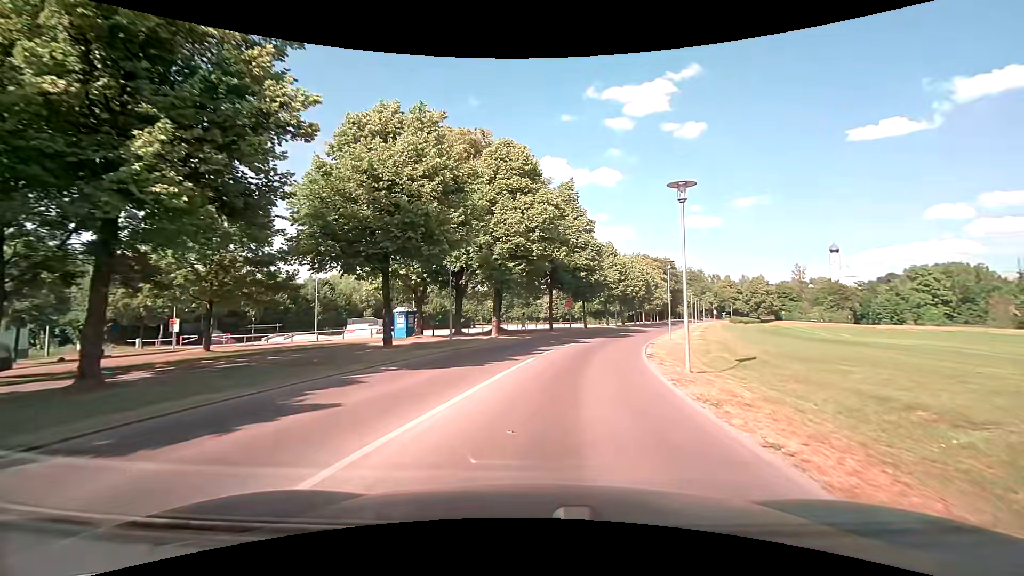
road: tertiary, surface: asphalt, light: Day
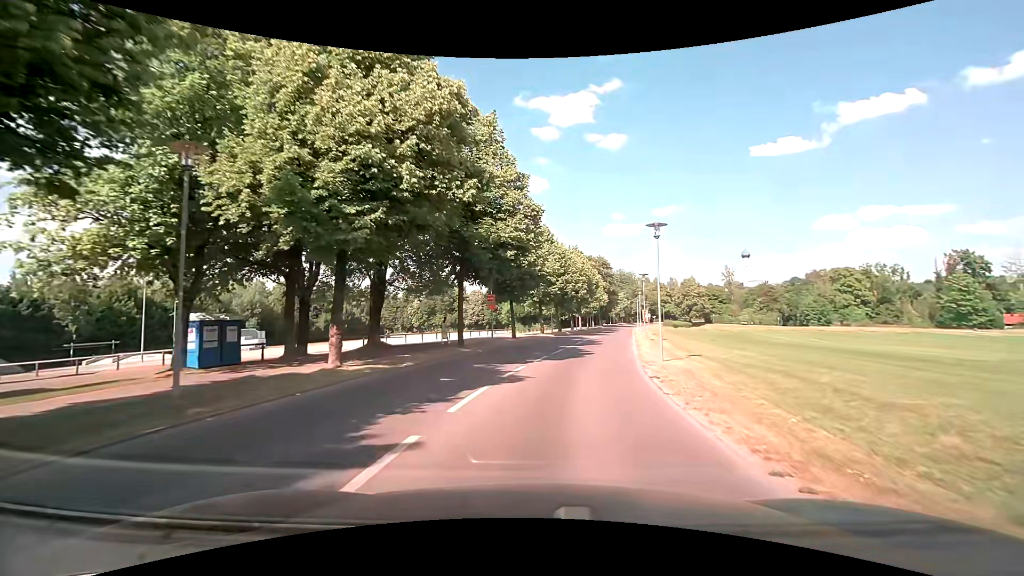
(+1.0, +14.6) m; +7°
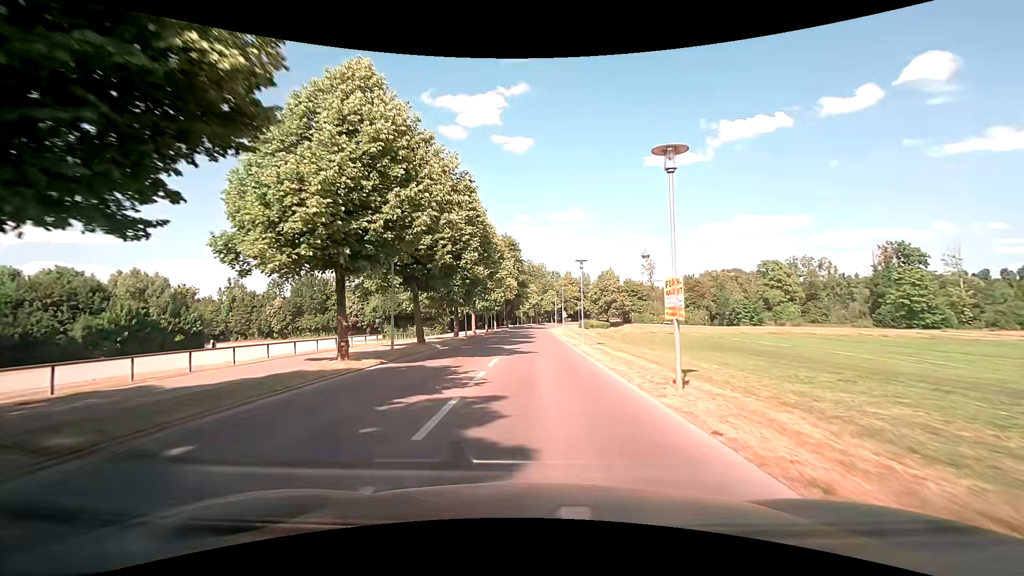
(+3.4, +29.2) m; +11°
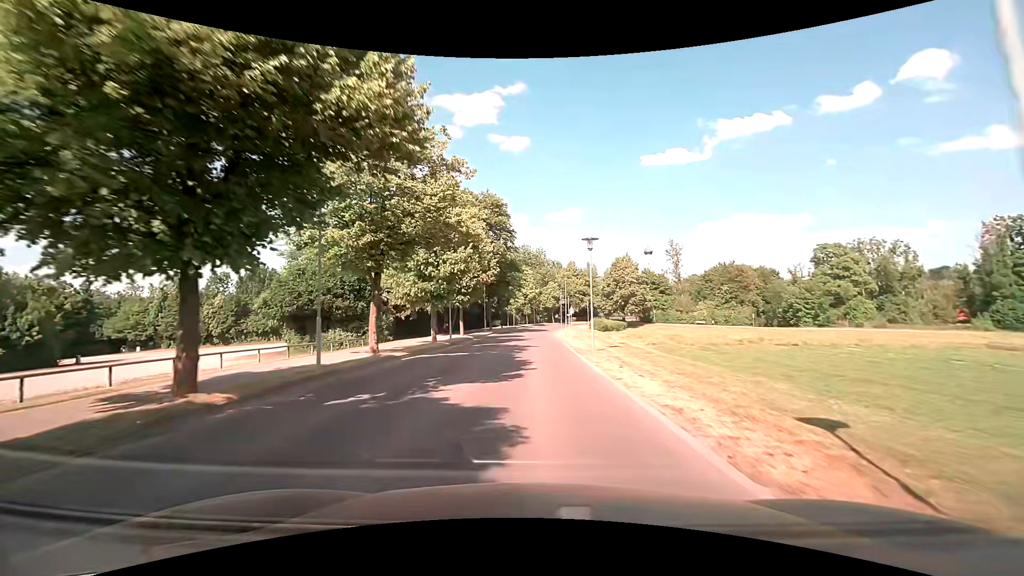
(+0.2, +27.4) m; +1°
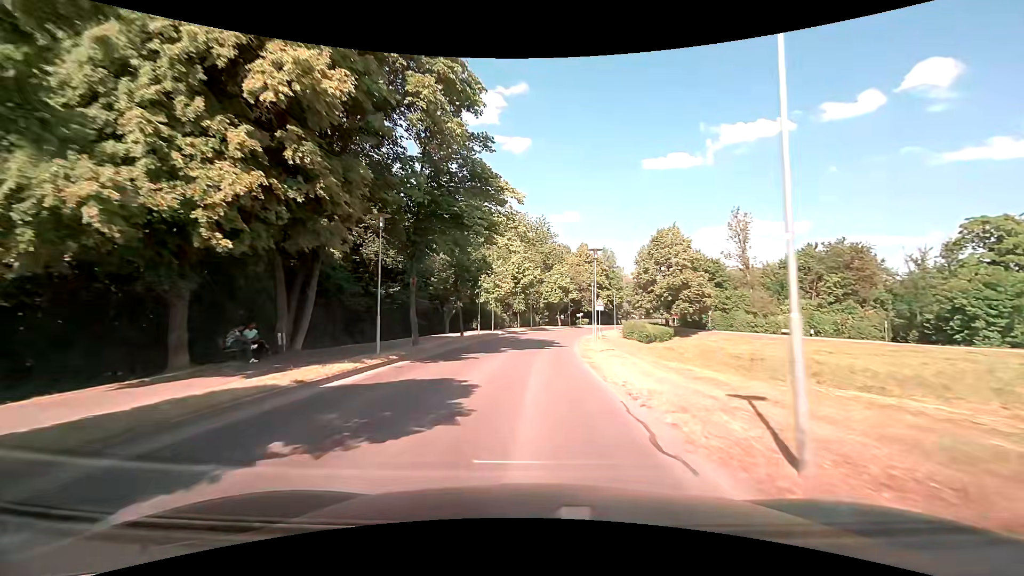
(-0.2, +35.4) m; 0°
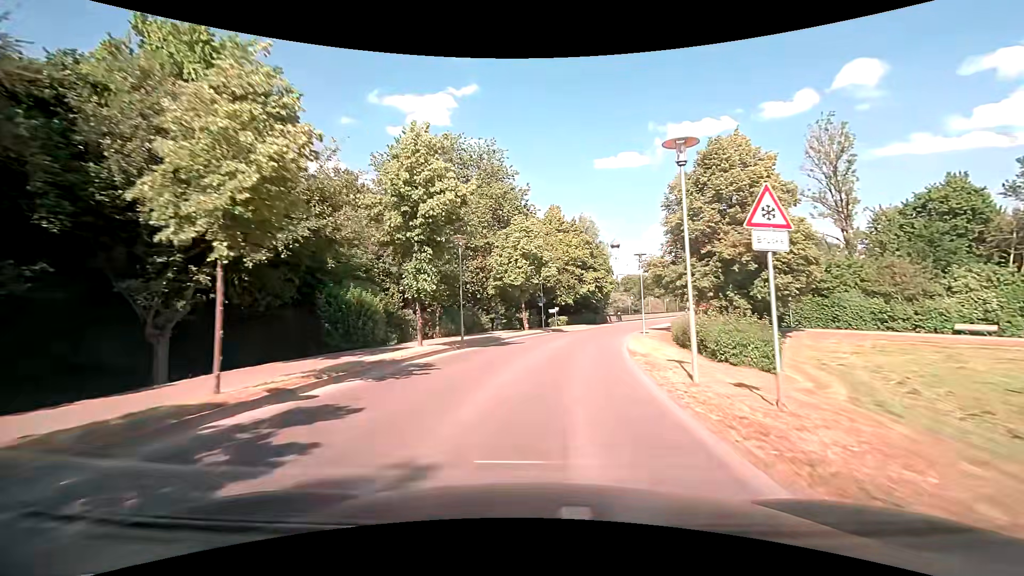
(+0.9, +33.8) m; +5°
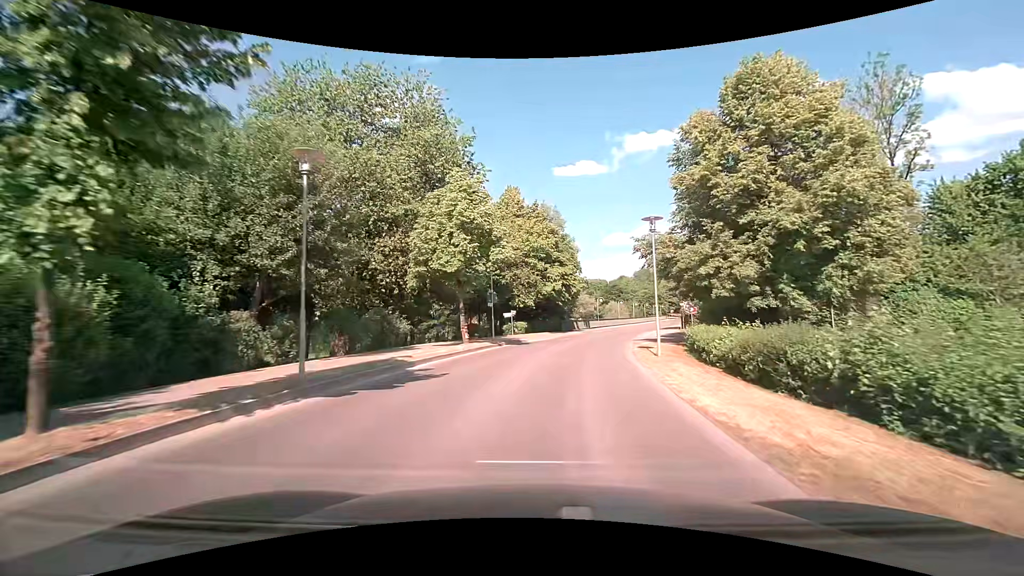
(+0.4, +12.8) m; +4°
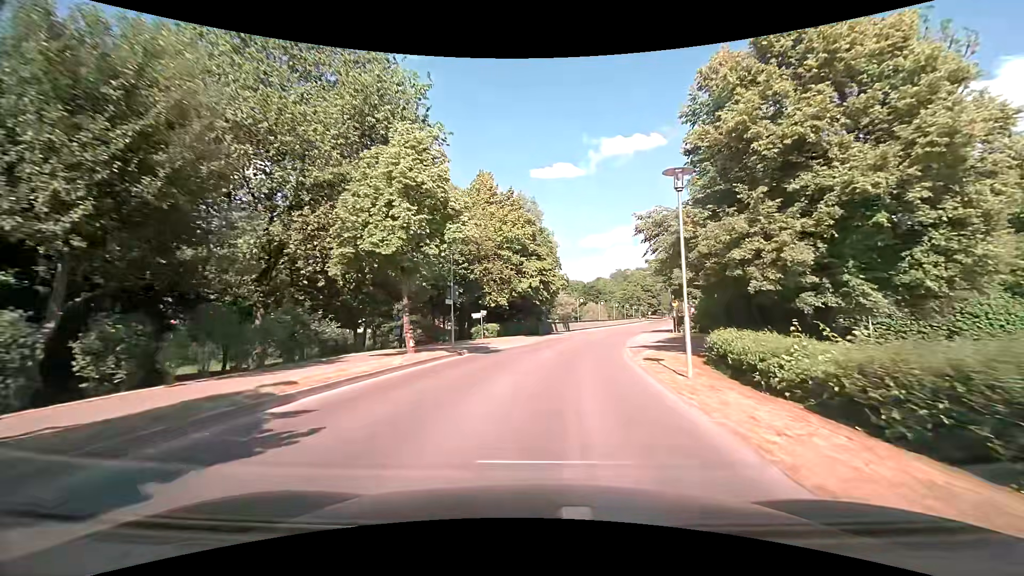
(+0.1, +6.2) m; +3°
(0, +10) (+1, +20) (+3, +30) (+6, +39) (+8, +49) (+12, +59) (+15, +68) (+18, +78) (+21, +87) (+24, +97) m
